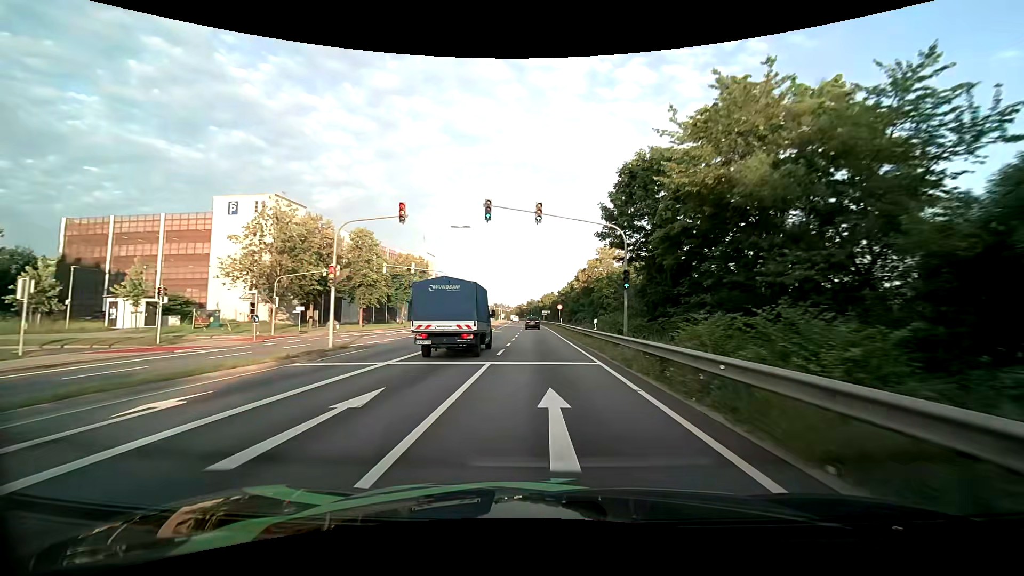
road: primary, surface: asphalt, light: Day
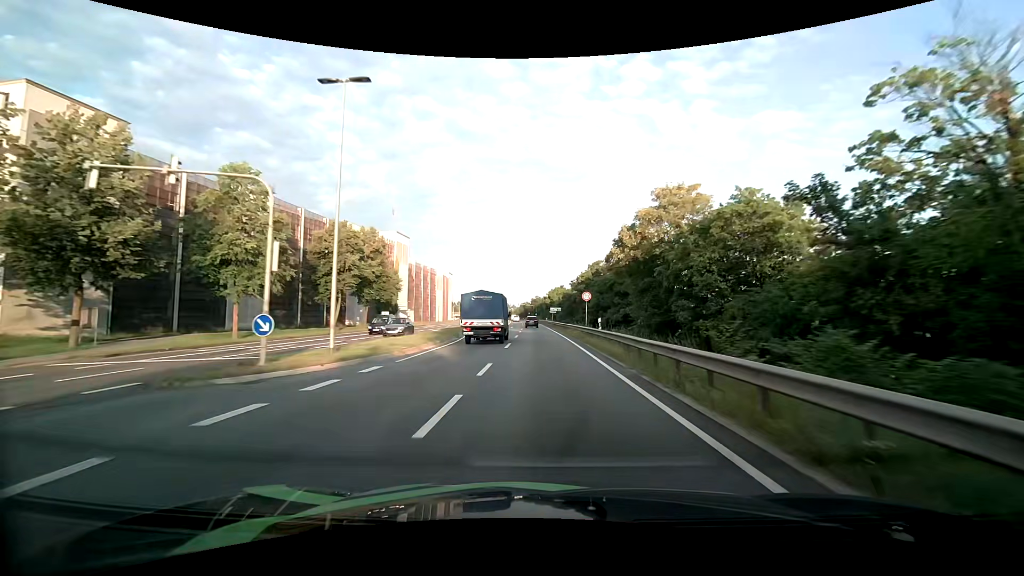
(-0.1, +30.5) m; -1°
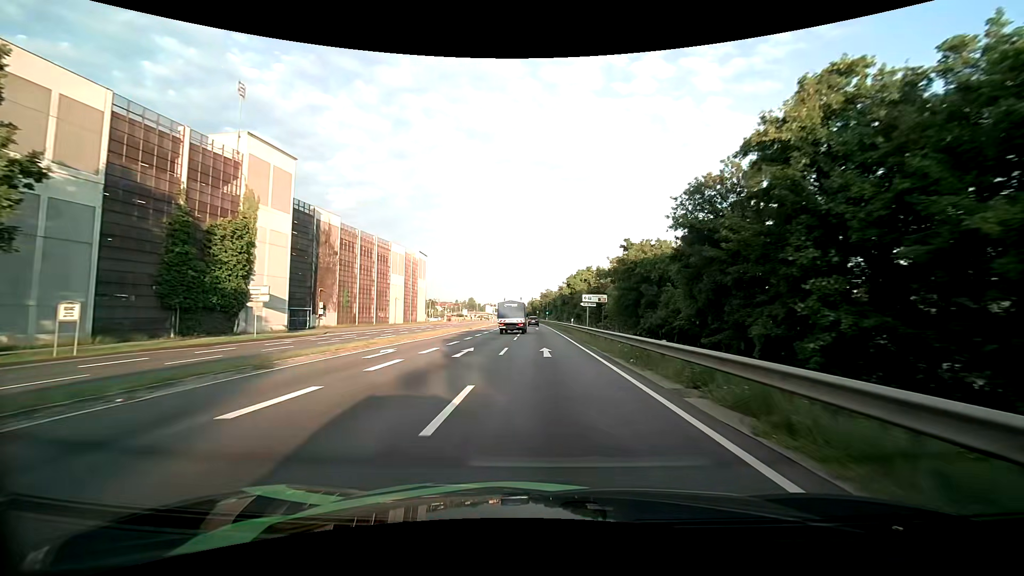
(-0.4, +50.6) m; -1°
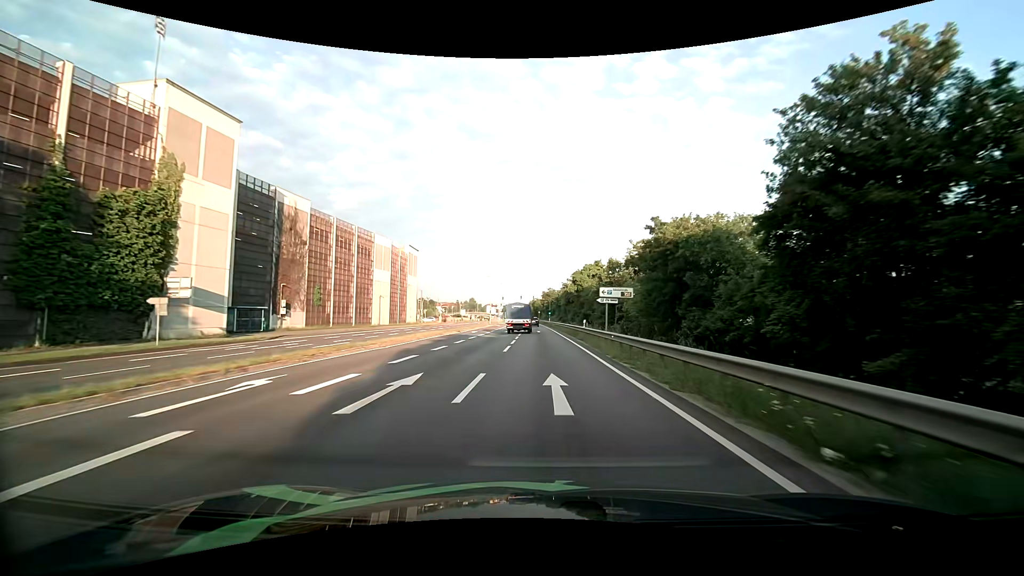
(0.0, +9.9) m; 0°
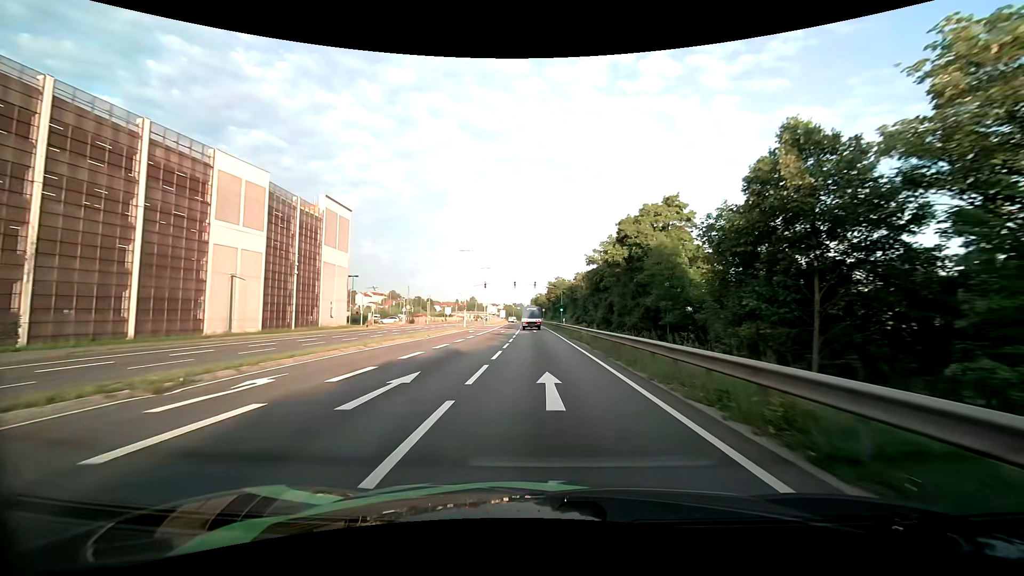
(-0.1, +39.9) m; 0°
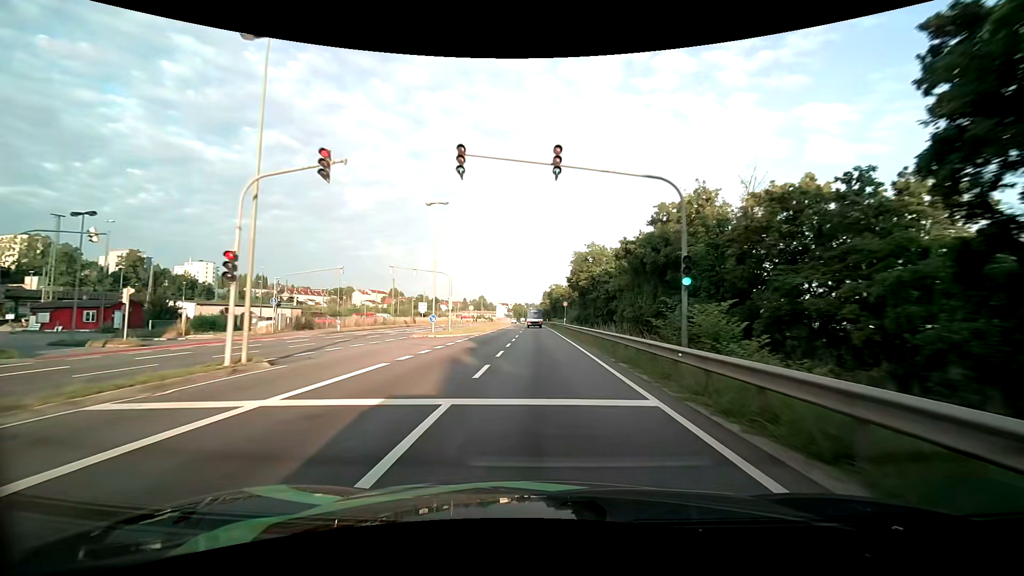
(-0.4, +50.4) m; -1°
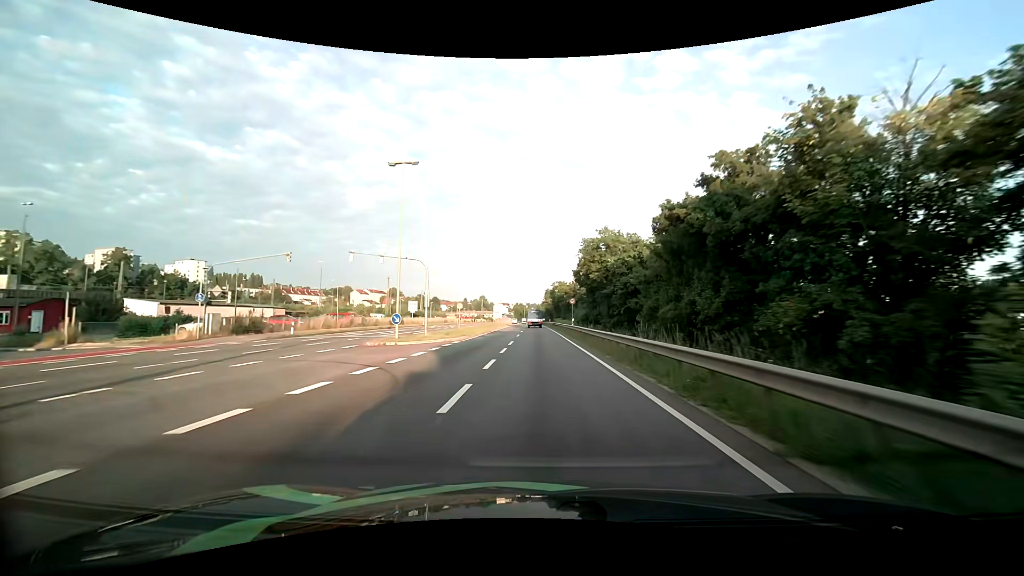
(0.0, +10.1) m; 0°
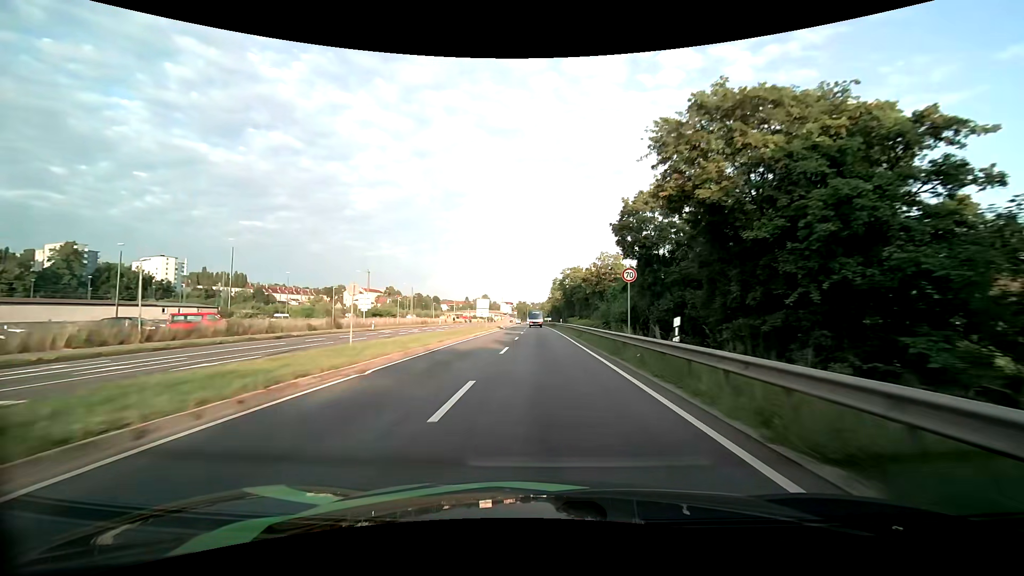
(-0.1, +30.5) m; -1°
(0, +10) (0, +20) (0, +30) (0, +40) (0, +50) (0, +60) (-1, +70) (-1, +80) (-1, +90) (-1, +100) m
